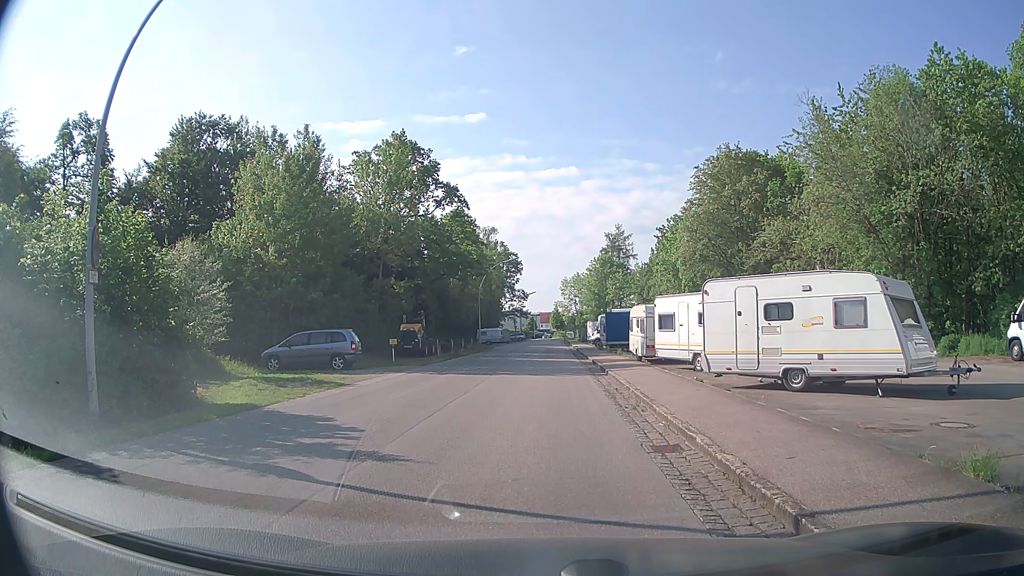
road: residential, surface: asphalt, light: Day
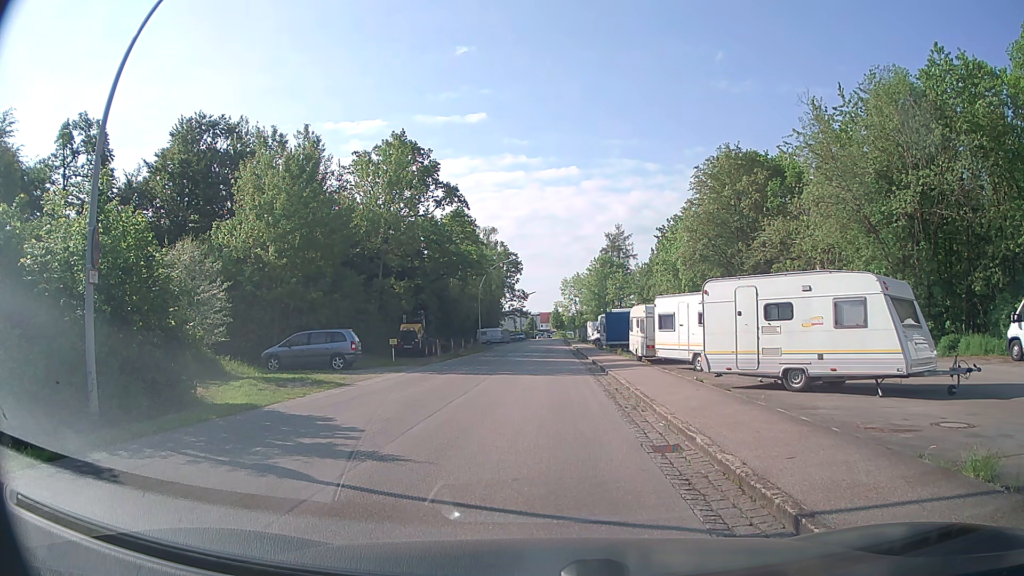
(0.0, 0.0) m; 0°
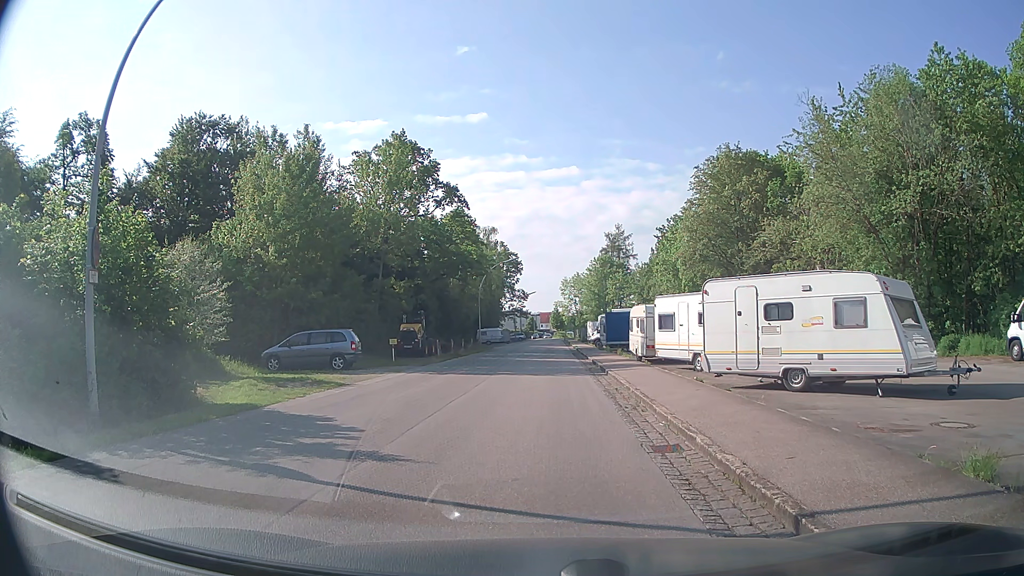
(0.0, 0.0) m; 0°
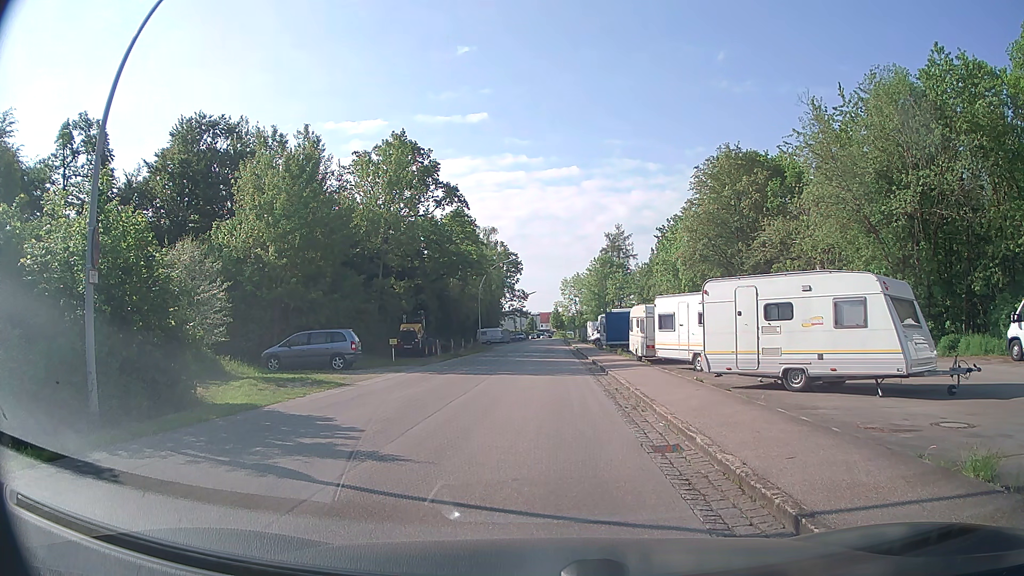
(0.0, 0.0) m; 0°
